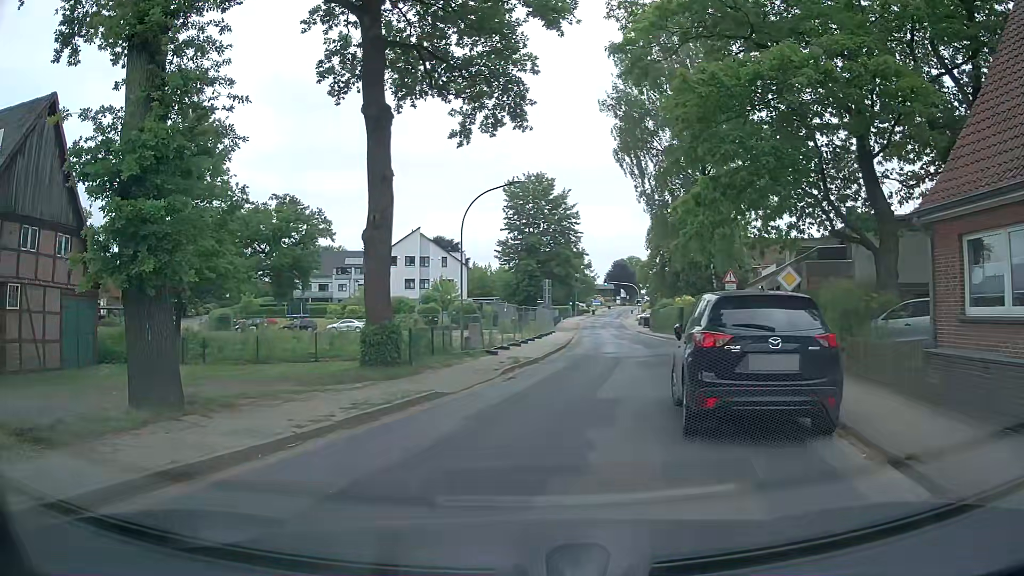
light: Day
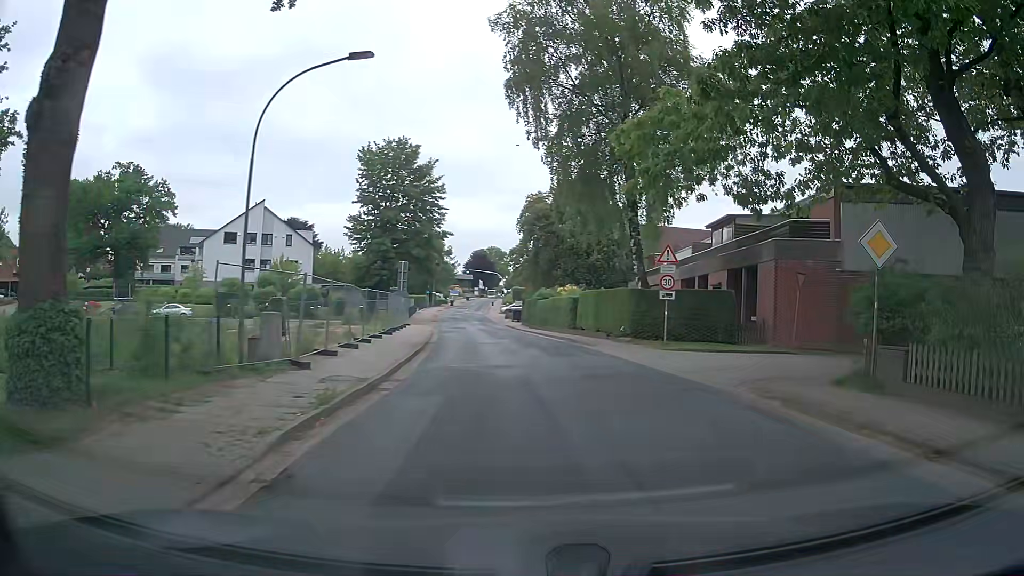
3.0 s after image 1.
(+0.1, +11.5) m; +13°
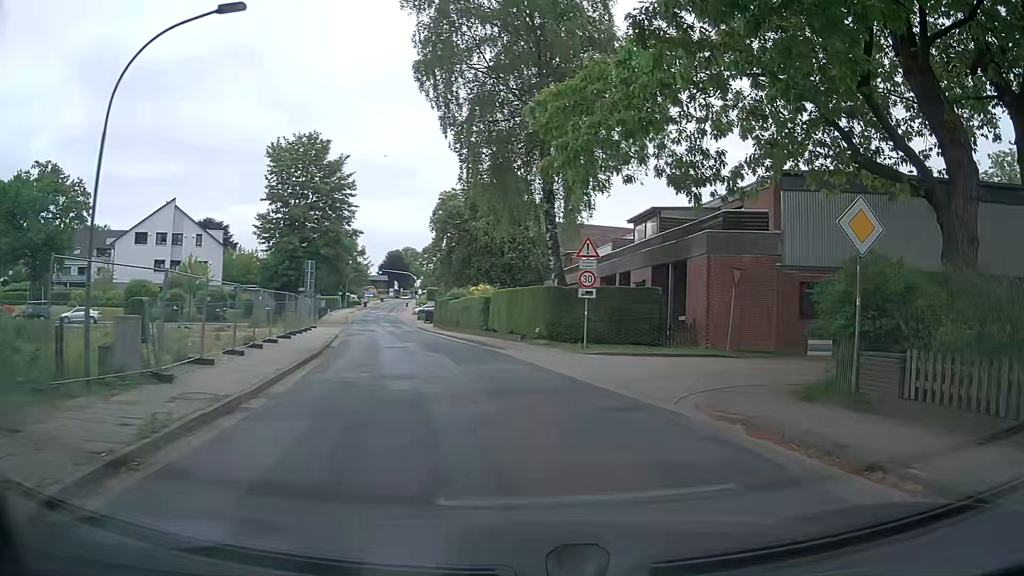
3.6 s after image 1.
(+0.2, +2.4) m; +9°
